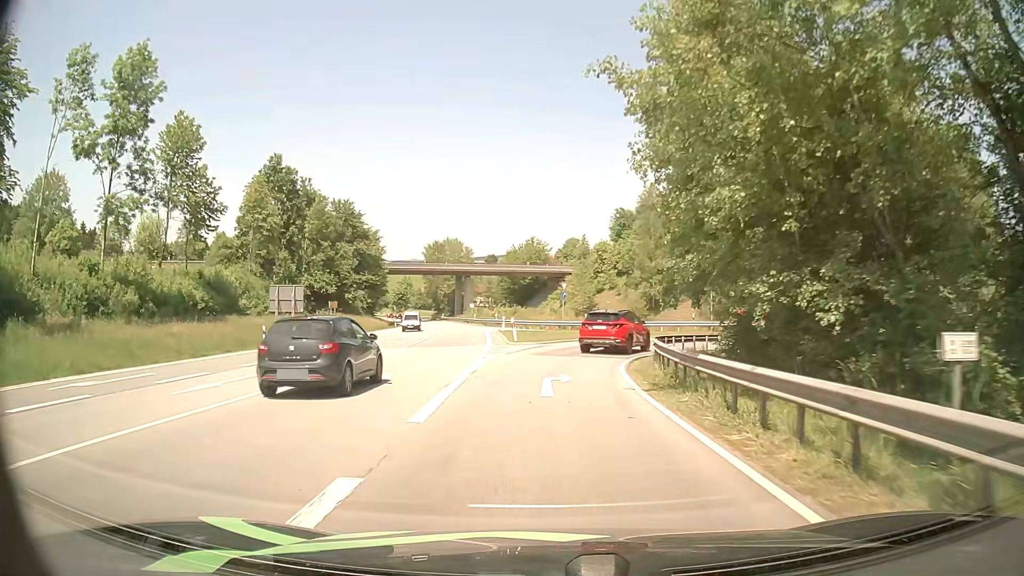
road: primary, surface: asphalt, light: Day
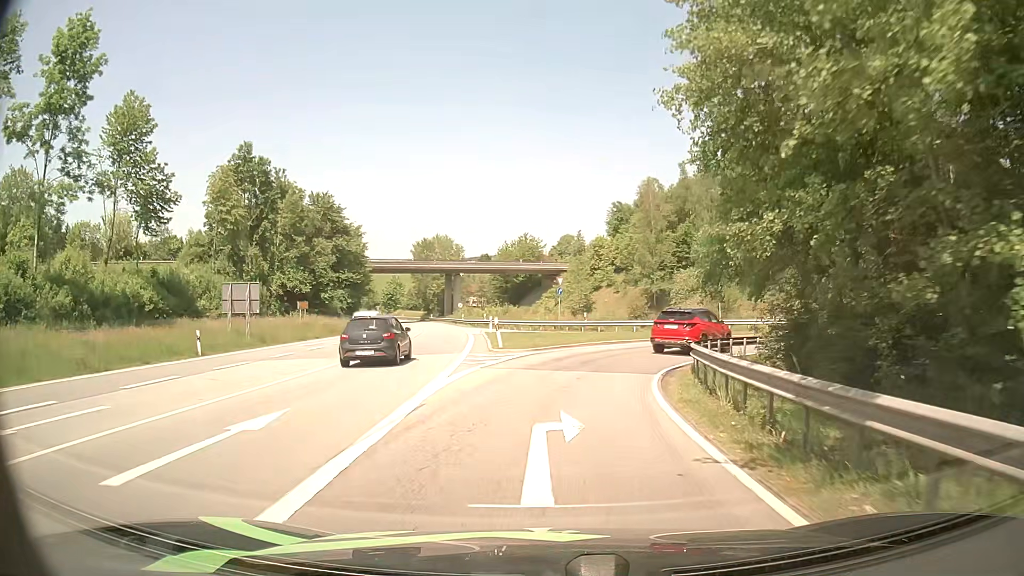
(0.0, +6.7) m; 0°
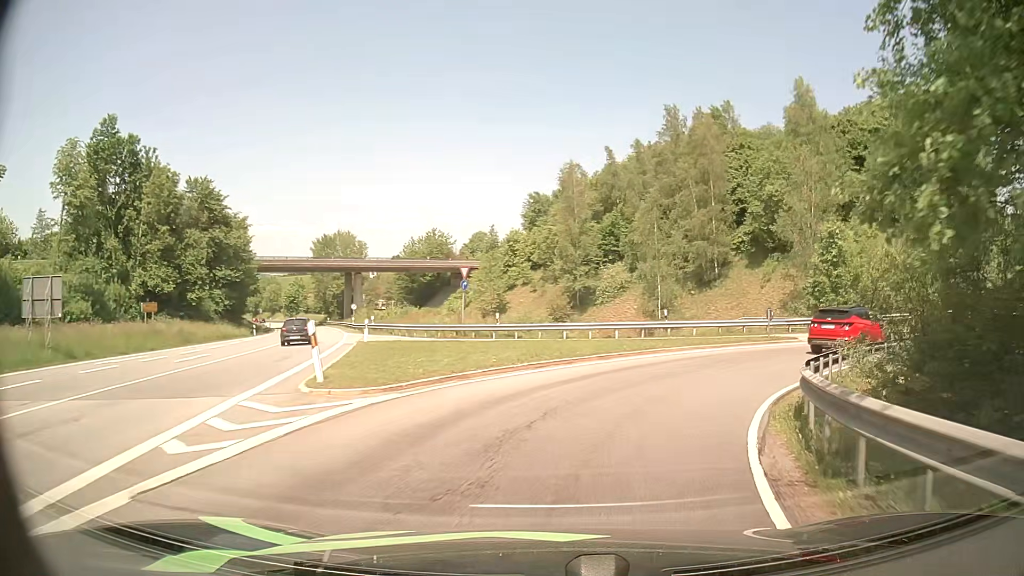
(+0.5, +12.5) m; +7°
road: primary_link
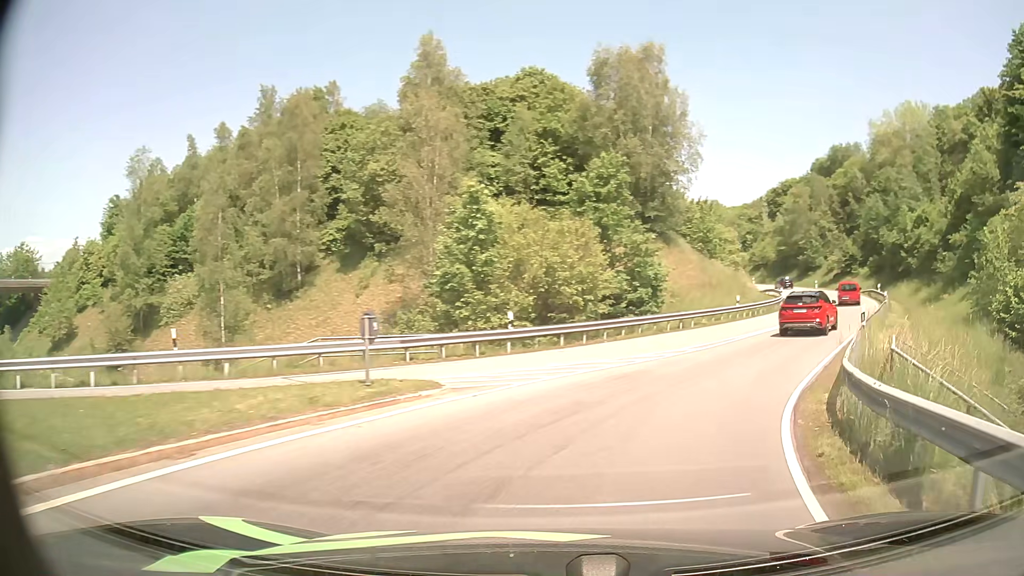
(+4.6, +16.3) m; +34°
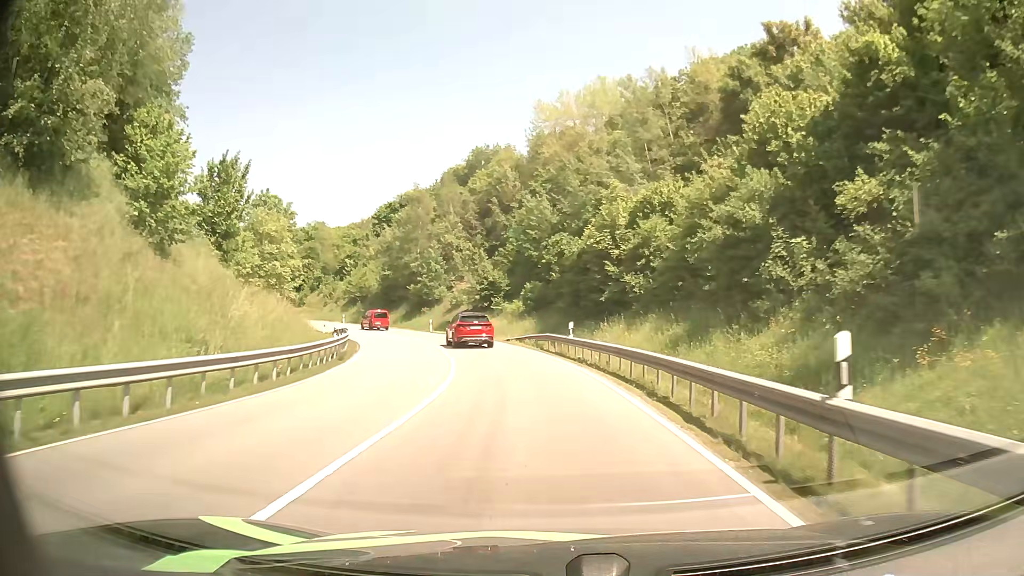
(+13.3, +31.5) m; +32°
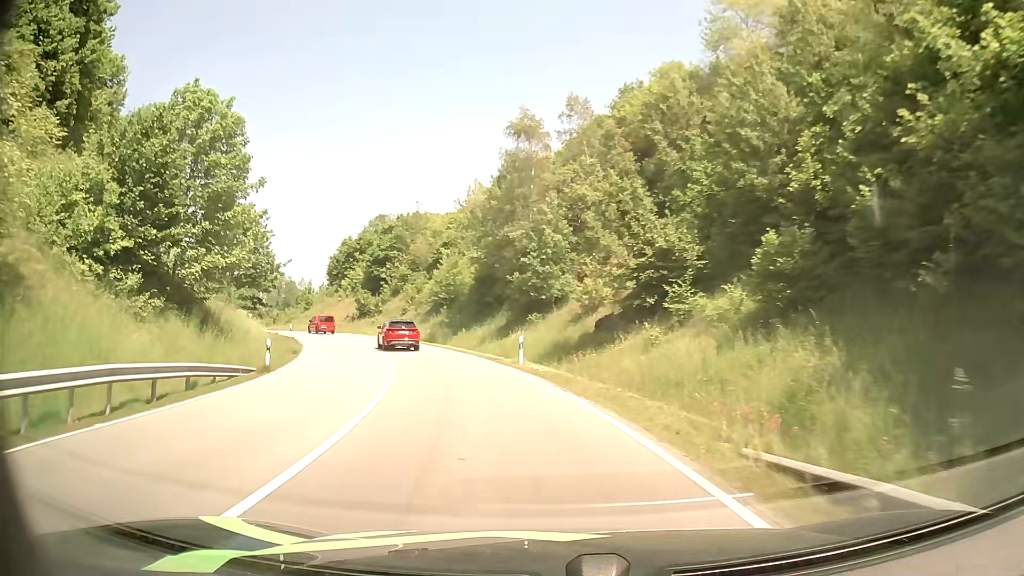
(-2.7, +32.9) m; -13°
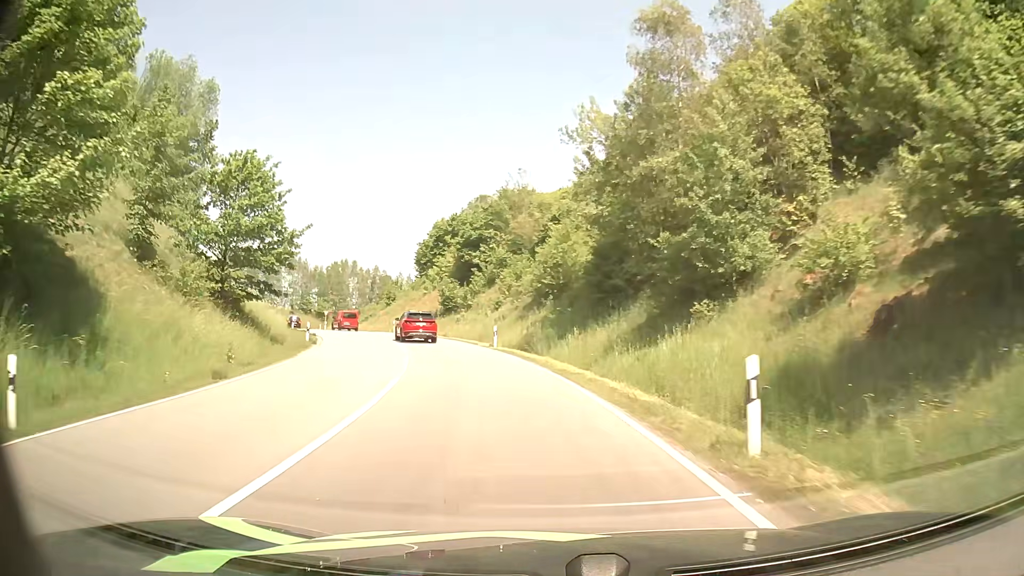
(-1.7, +17.2) m; -11°
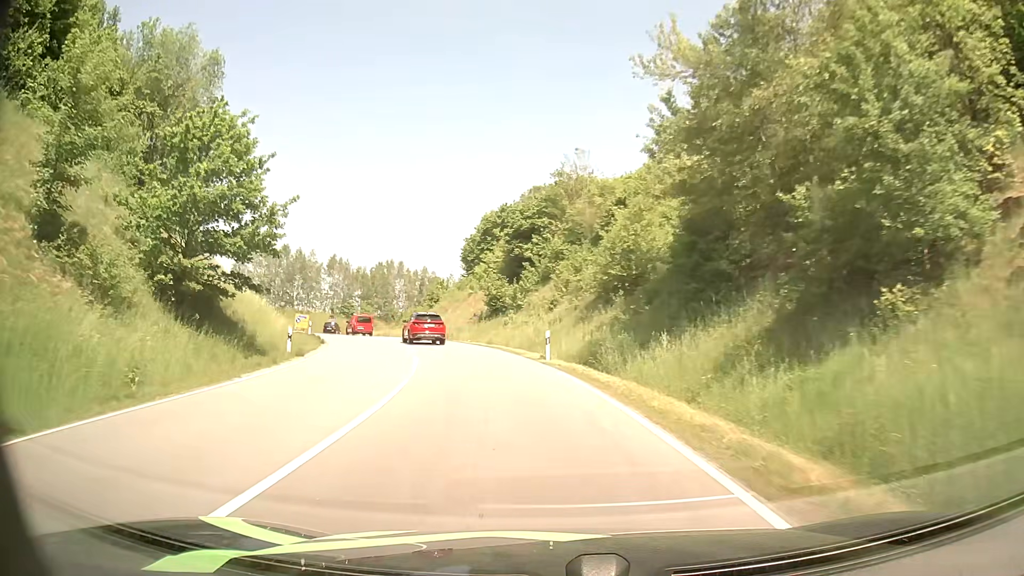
(-0.4, +8.8) m; -5°
(-1, +10) (-2, +20) (-4, +30) (-8, +39) (-12, +48) (-16, +57) (-21, +66) (-26, +75) (-27, +84) (-24, +94) m
